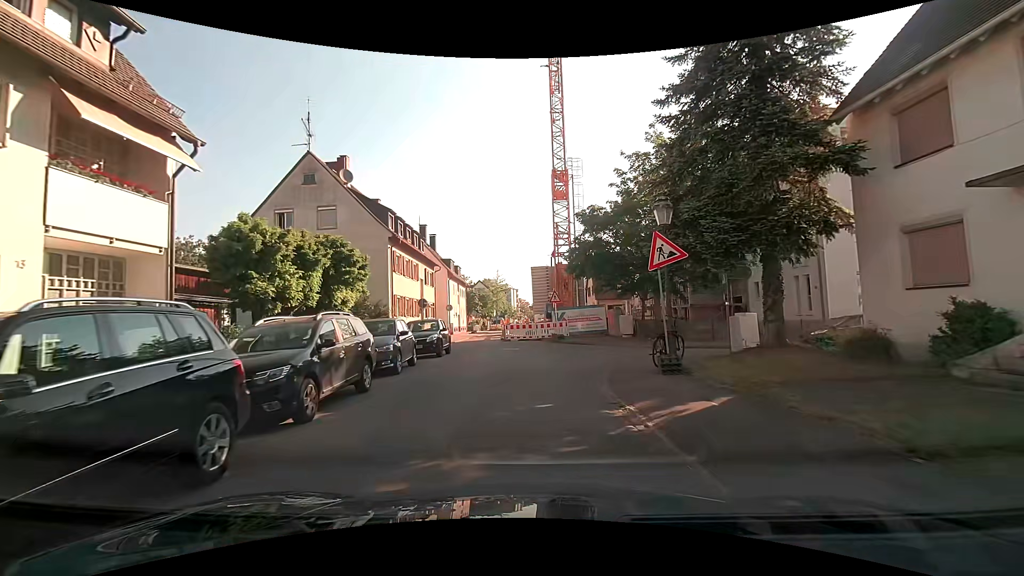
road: residential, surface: asphalt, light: Day
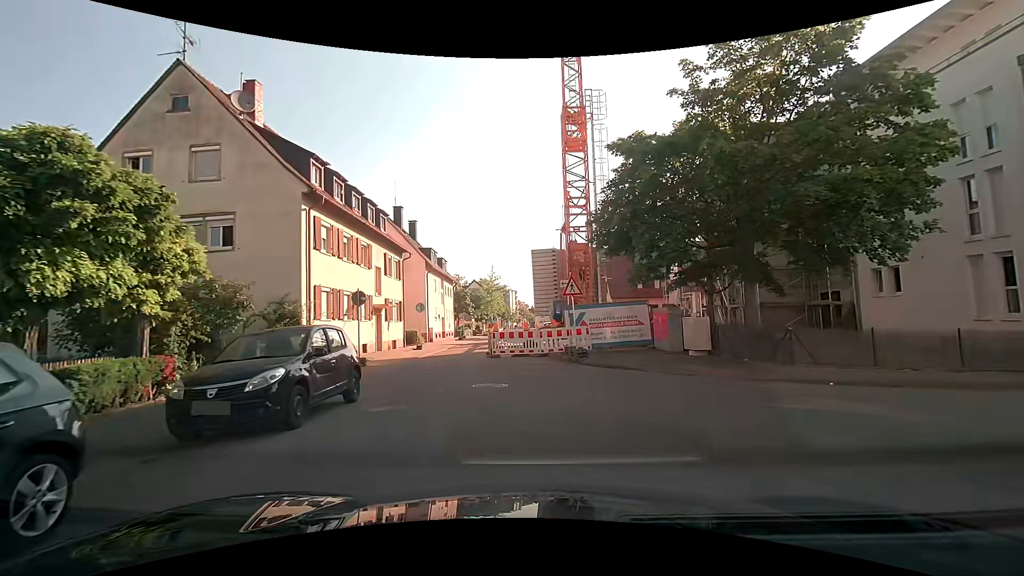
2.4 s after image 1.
(0.0, +11.5) m; -1°
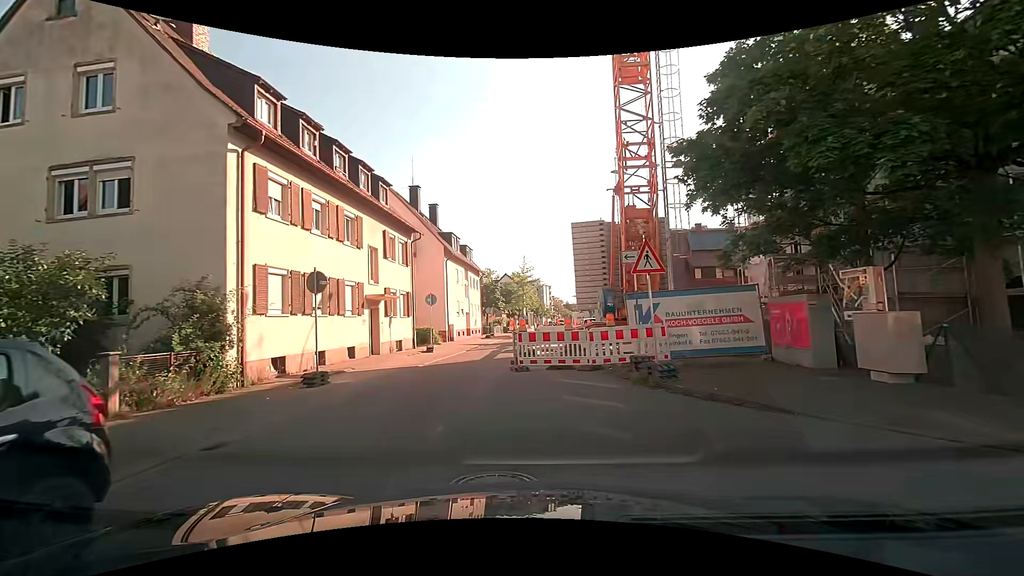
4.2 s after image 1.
(0.0, +7.0) m; -2°
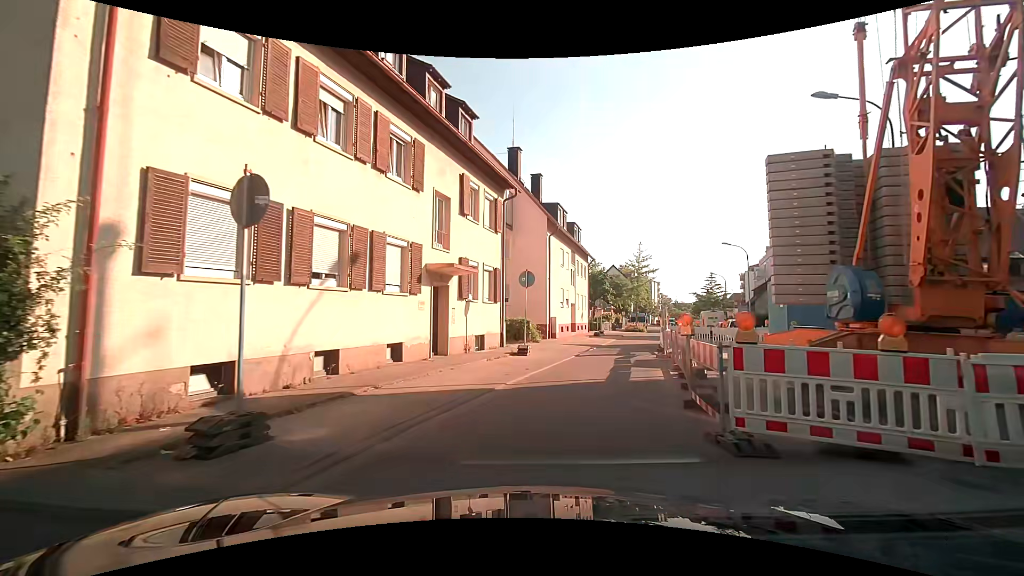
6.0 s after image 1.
(-1.1, +8.4) m; -13°
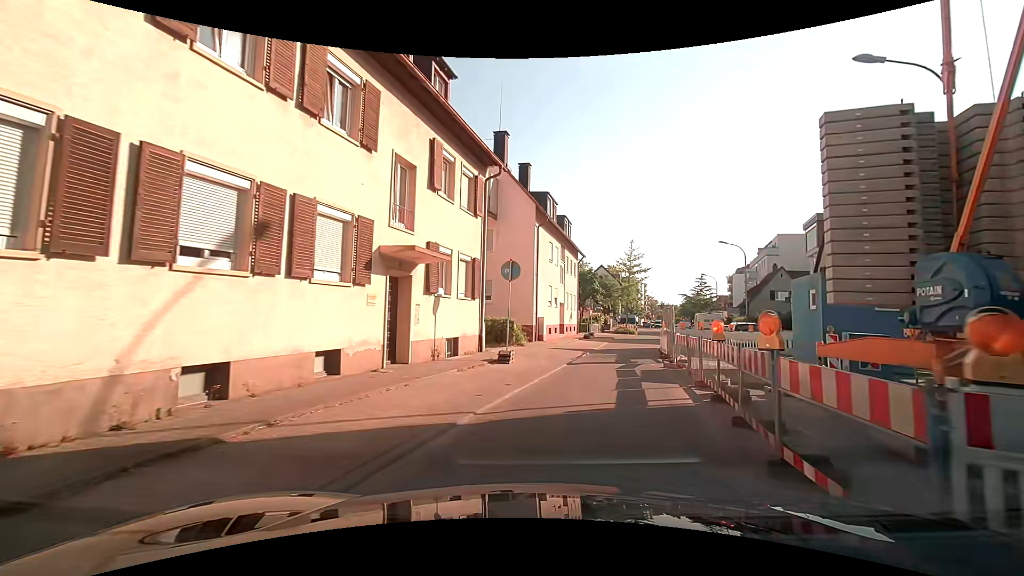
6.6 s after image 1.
(+0.1, +3.2) m; +3°
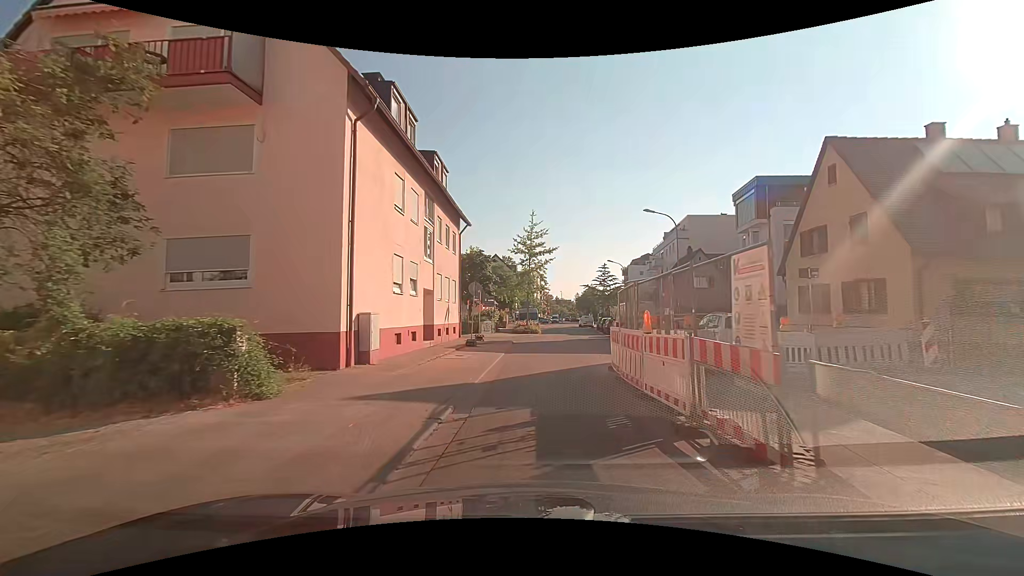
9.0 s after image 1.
(+1.8, +14.1) m; +13°
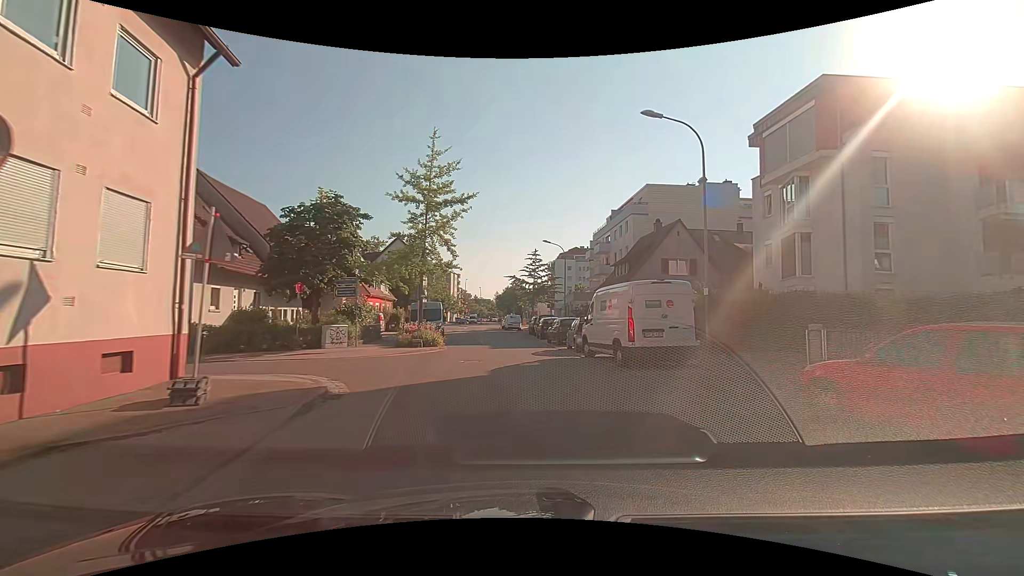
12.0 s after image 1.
(+0.3, +18.9) m; +6°
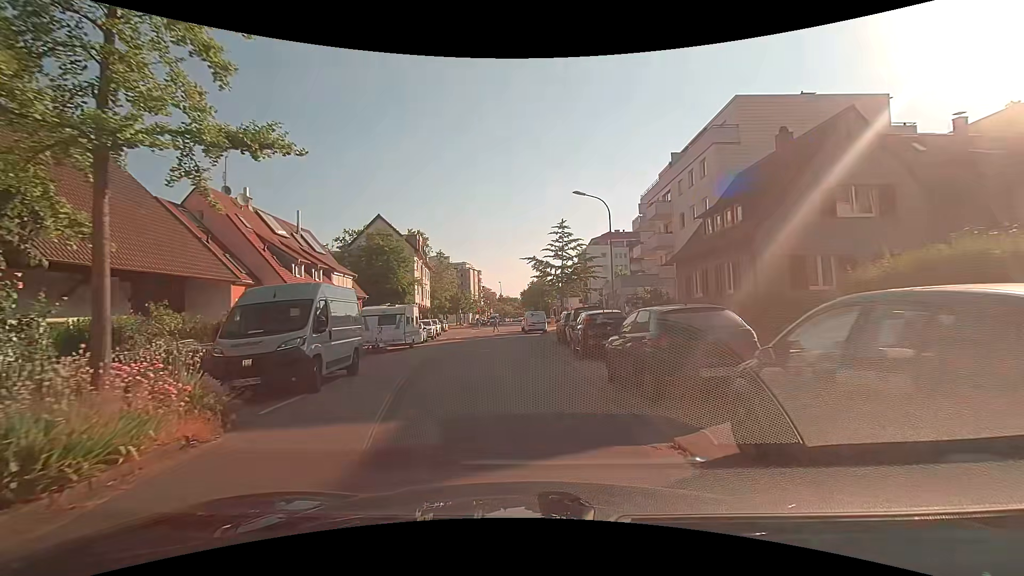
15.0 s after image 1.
(+0.7, +18.9) m; -1°
(0, +10) (-1, +20) (-2, +30) (-3, +40) (-5, +50) (-5, +60) (-6, +70) (-6, +80) (-8, +89) (-12, +99) m
